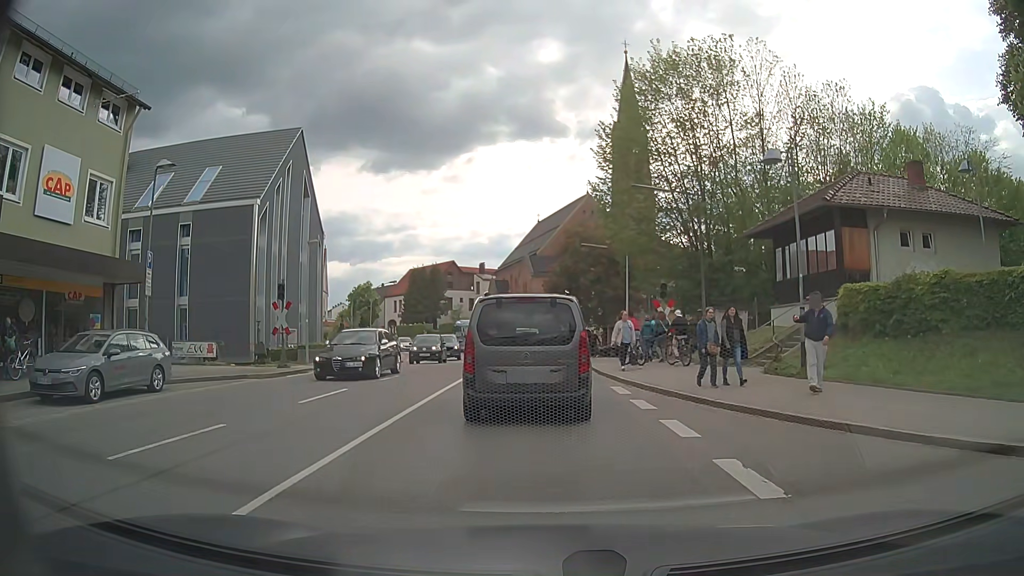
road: secondary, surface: asphalt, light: Day
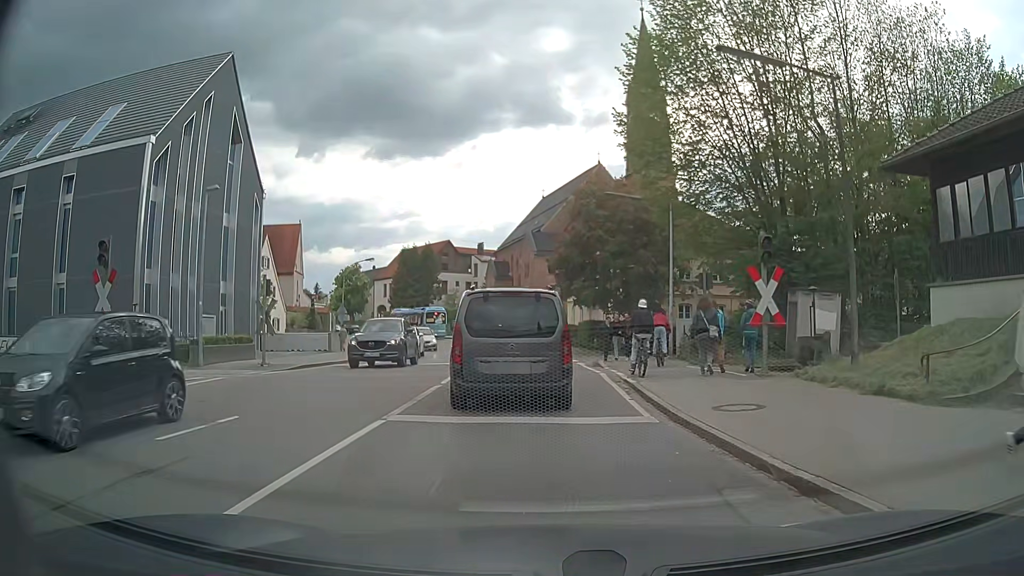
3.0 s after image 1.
(-0.1, +11.4) m; 0°
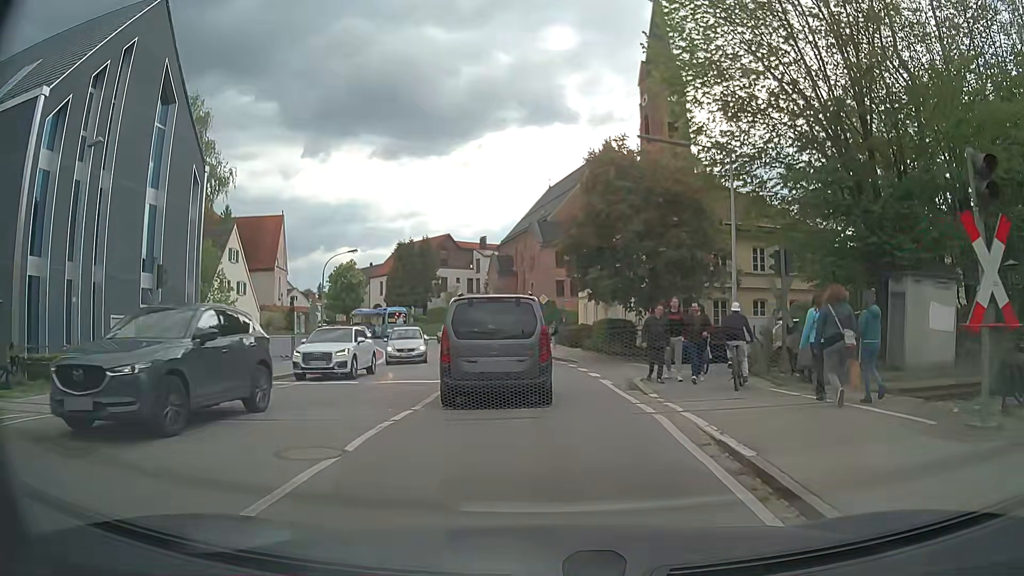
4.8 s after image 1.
(-0.1, +7.5) m; 0°
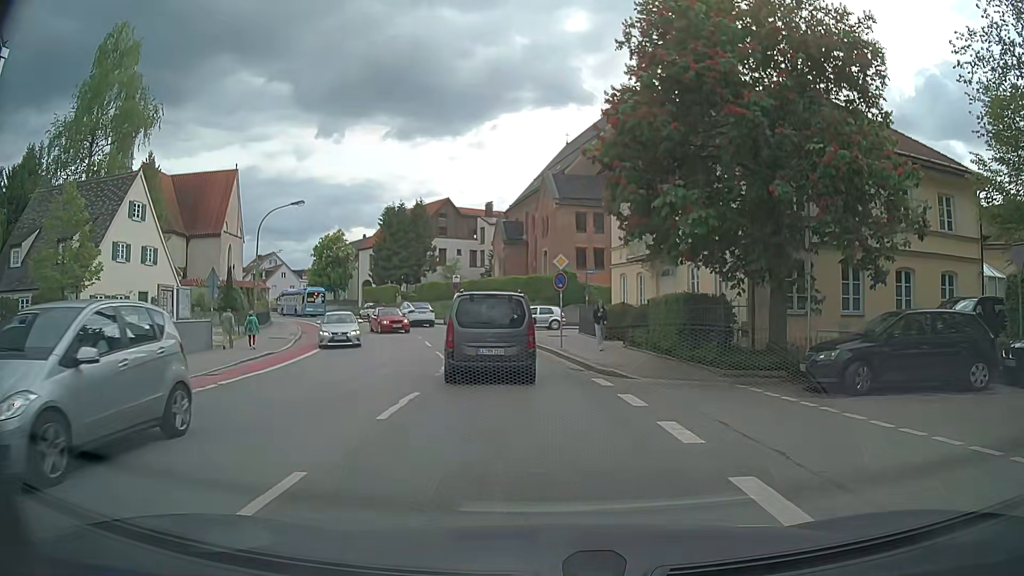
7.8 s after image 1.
(-0.3, +15.0) m; 0°
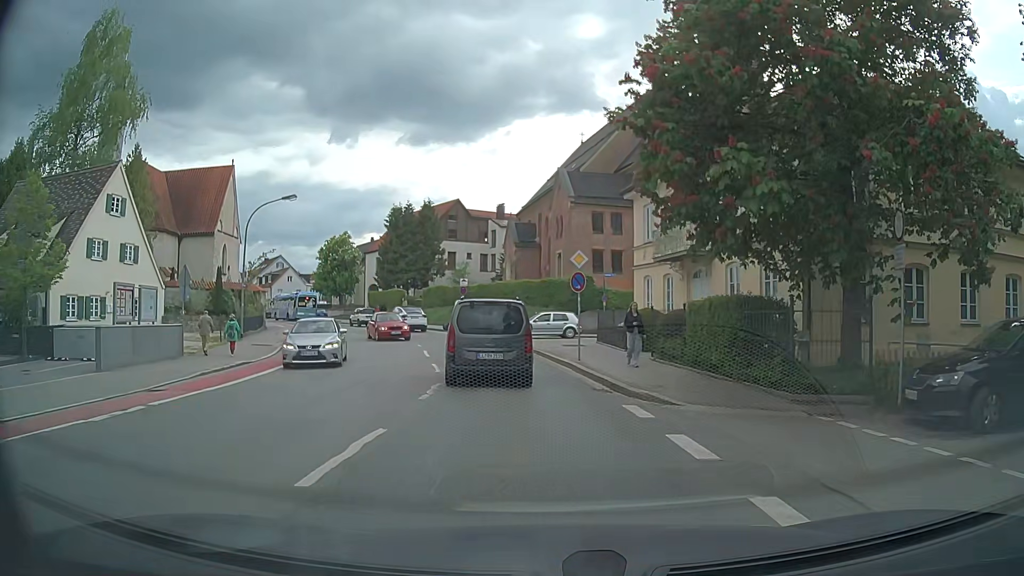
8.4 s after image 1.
(-0.2, +3.5) m; -3°
